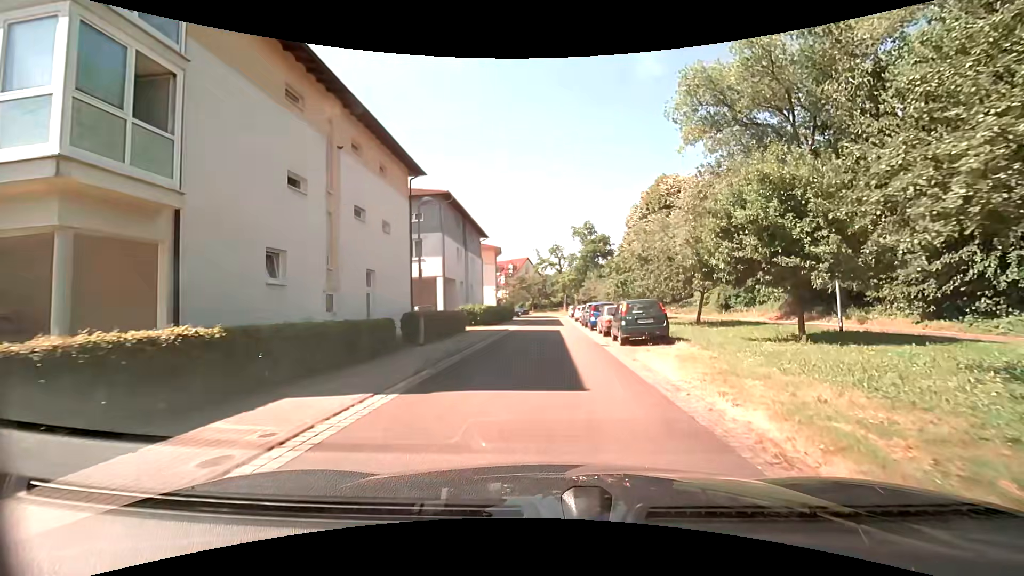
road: residential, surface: asphalt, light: Day
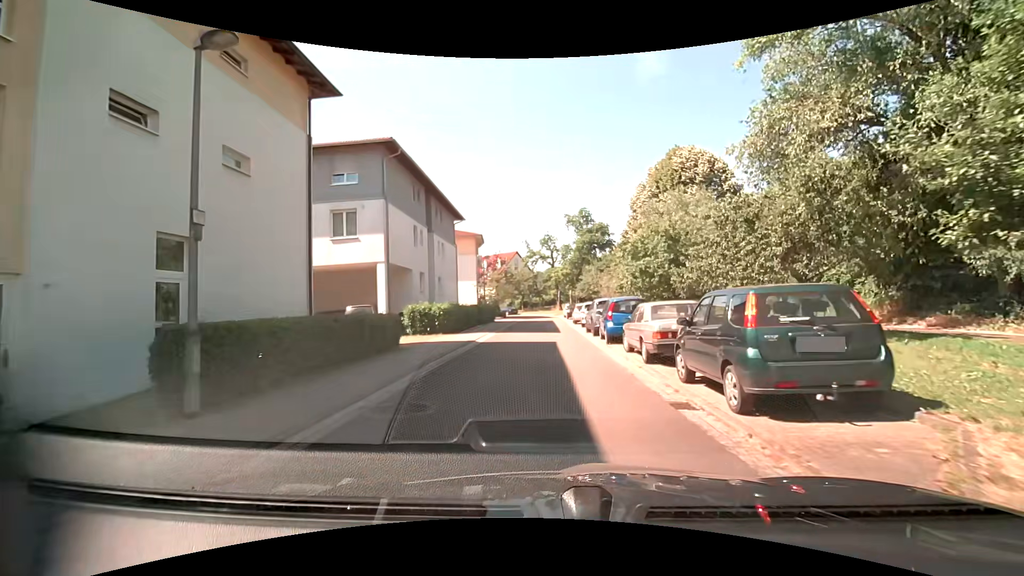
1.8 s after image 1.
(+0.2, +11.0) m; +2°
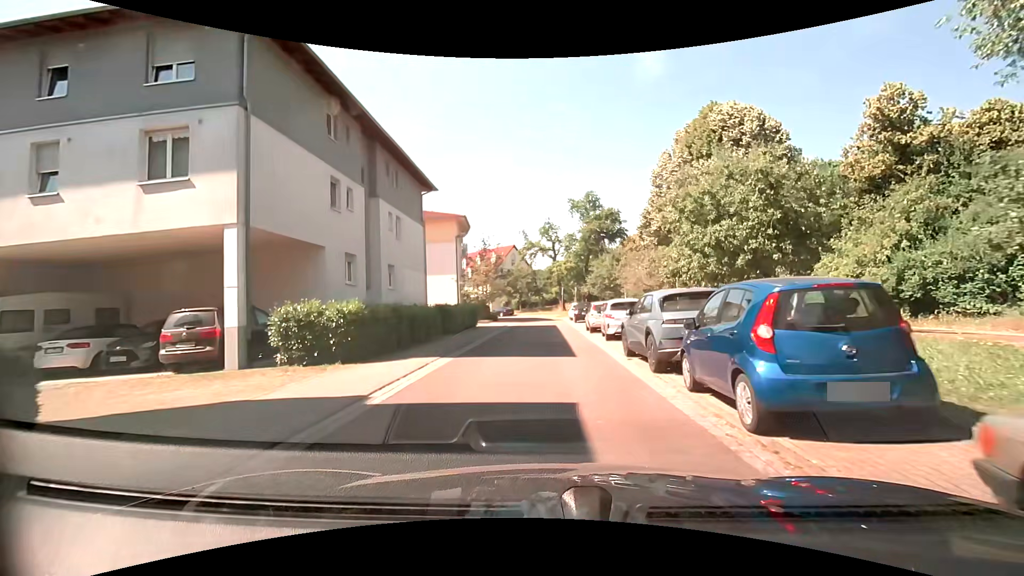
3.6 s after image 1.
(-0.2, +11.8) m; -1°
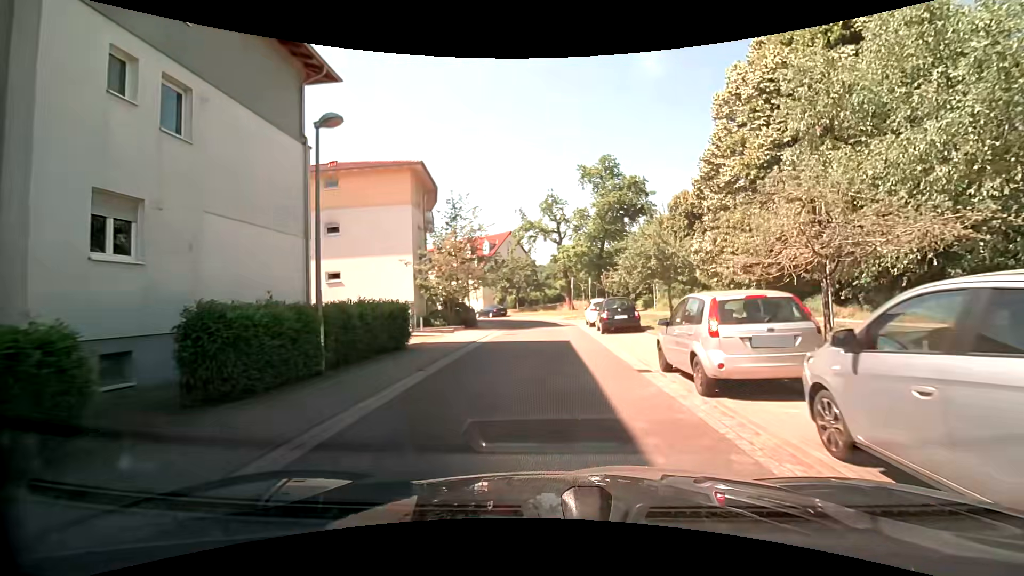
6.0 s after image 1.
(-0.1, +16.5) m; 0°
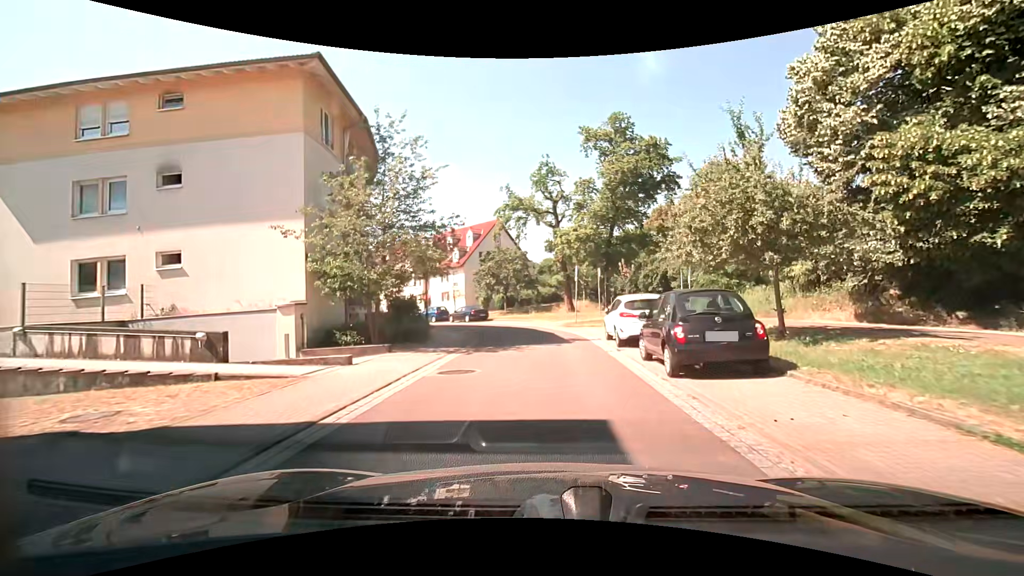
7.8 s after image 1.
(+0.1, +12.3) m; +1°
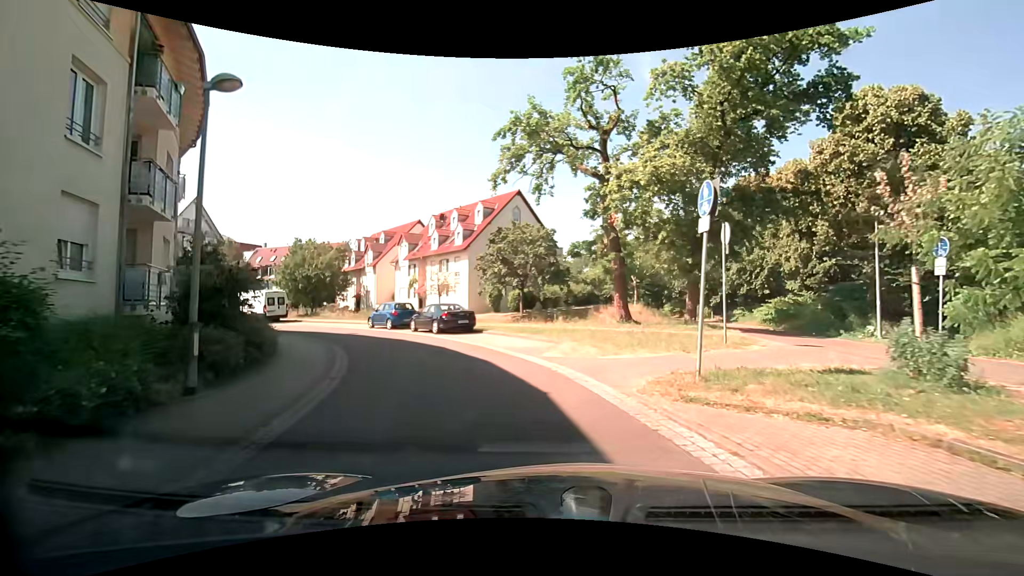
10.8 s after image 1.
(-0.4, +19.2) m; -5°
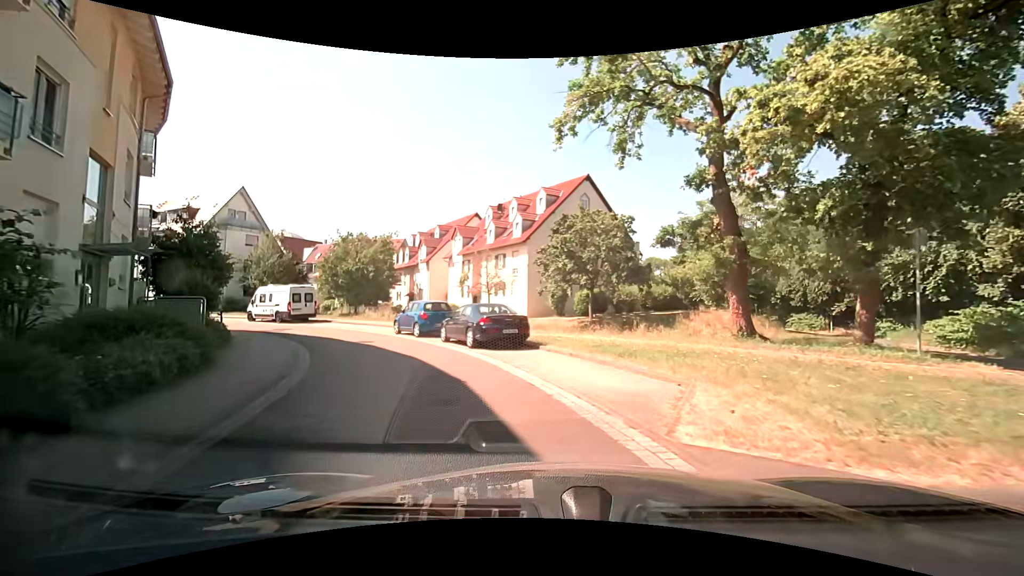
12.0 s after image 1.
(-0.3, +7.2) m; -6°
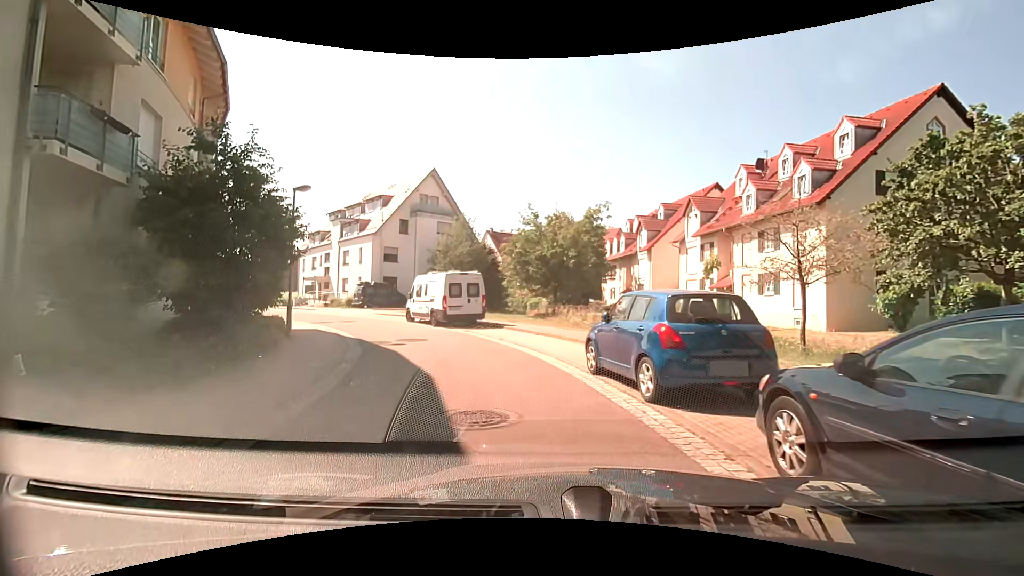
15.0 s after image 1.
(-2.8, +13.2) m; -24°
